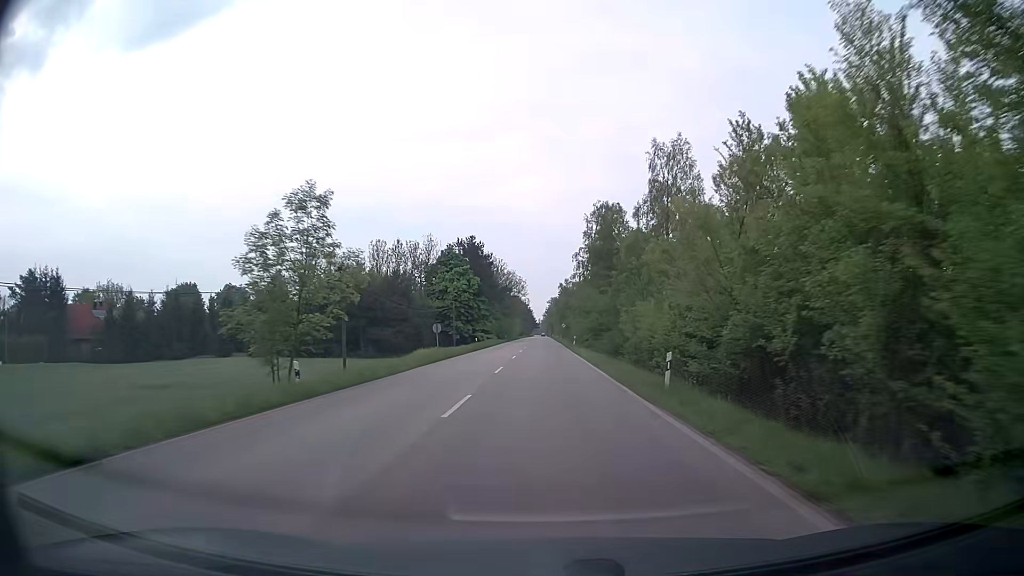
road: secondary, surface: asphalt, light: Day
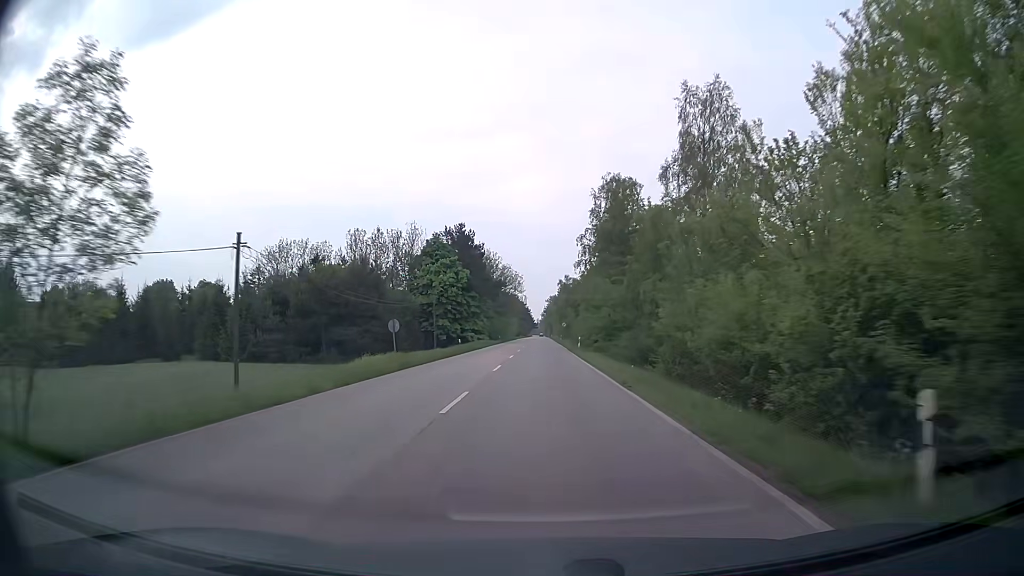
(0.0, +11.7) m; 0°
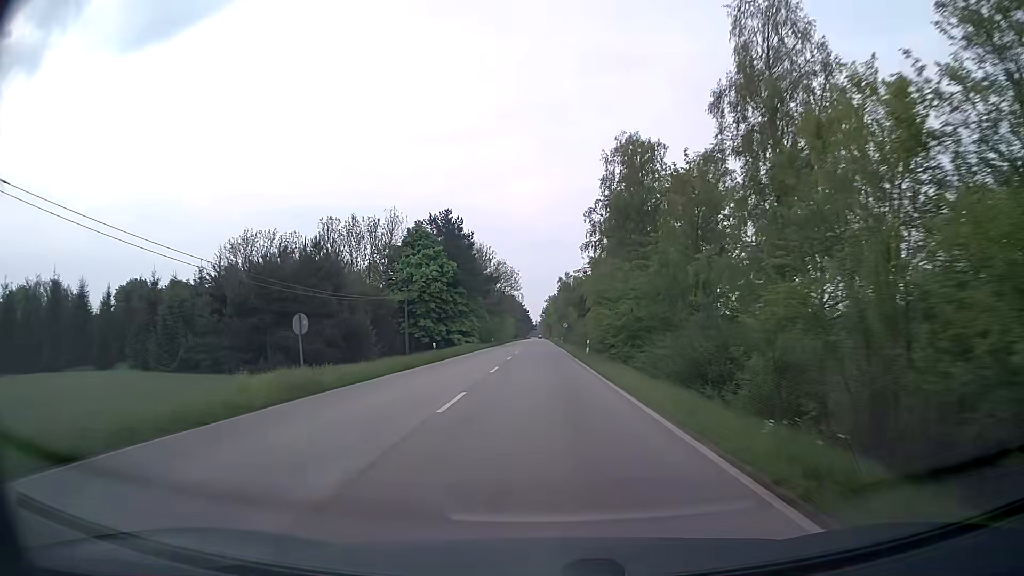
(0.0, +11.8) m; 0°
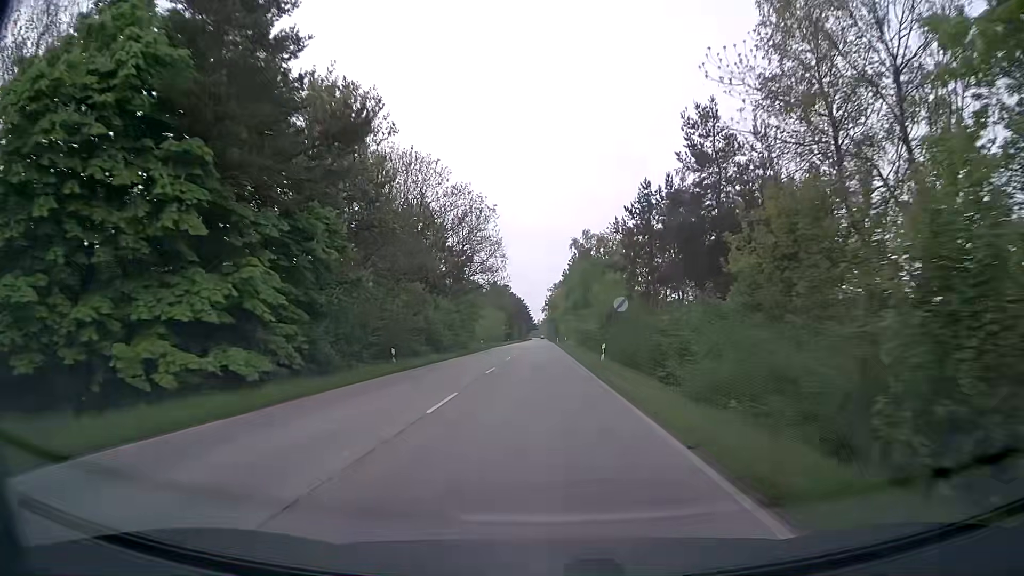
(-0.3, +60.0) m; 0°
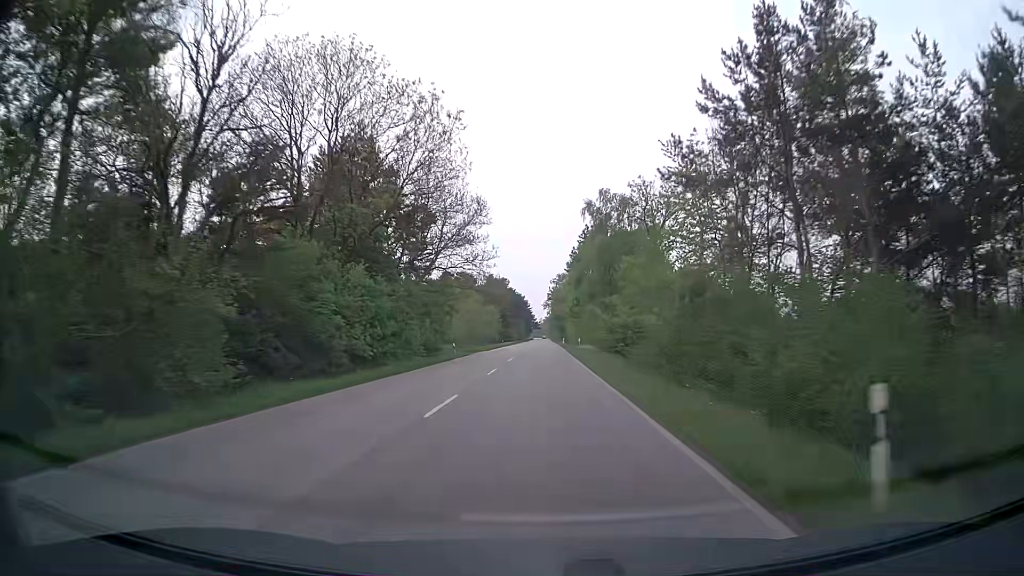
(-0.1, +24.5) m; 0°
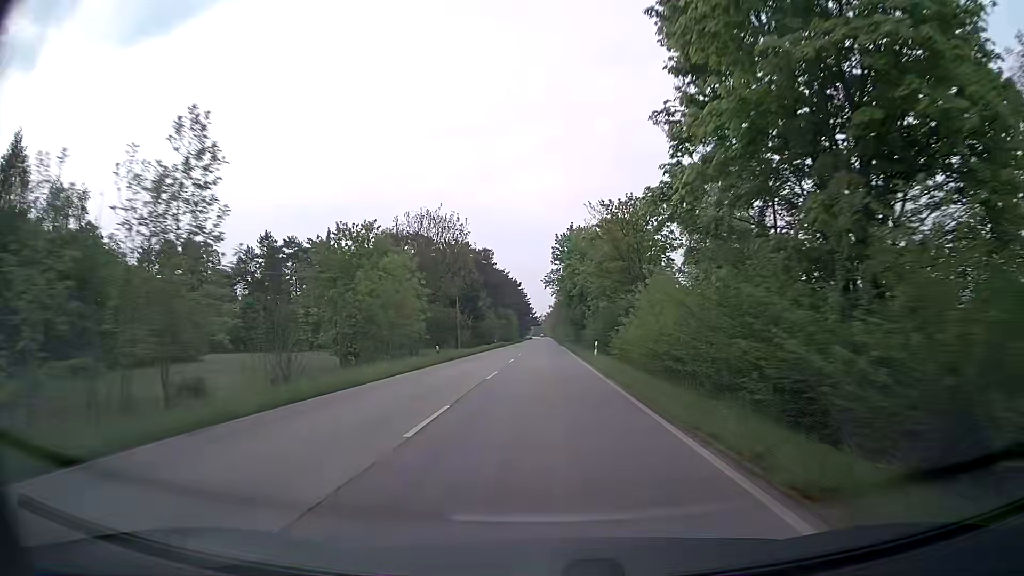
(0.0, +62.5) m; 0°
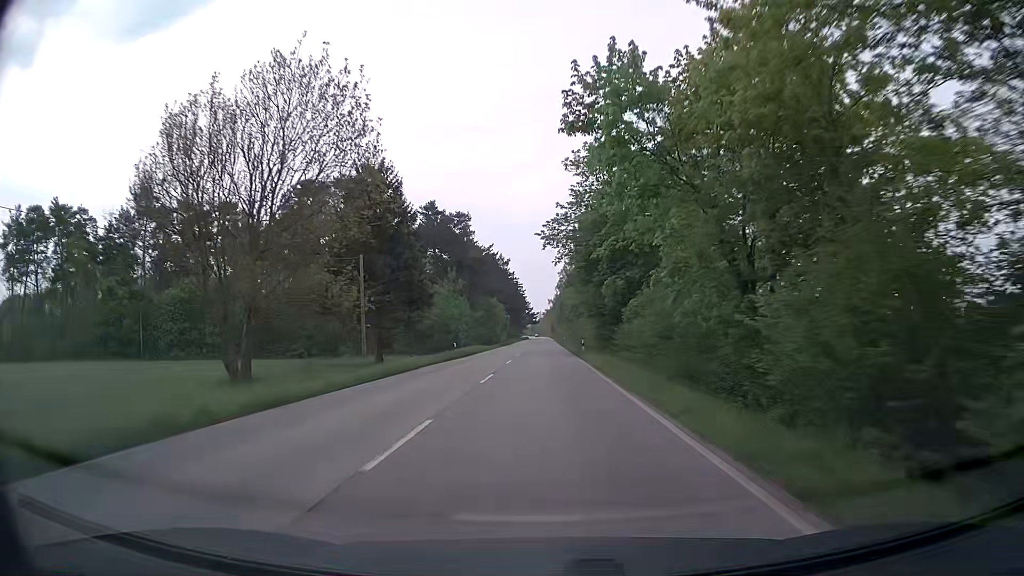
(+0.3, +38.3) m; 0°
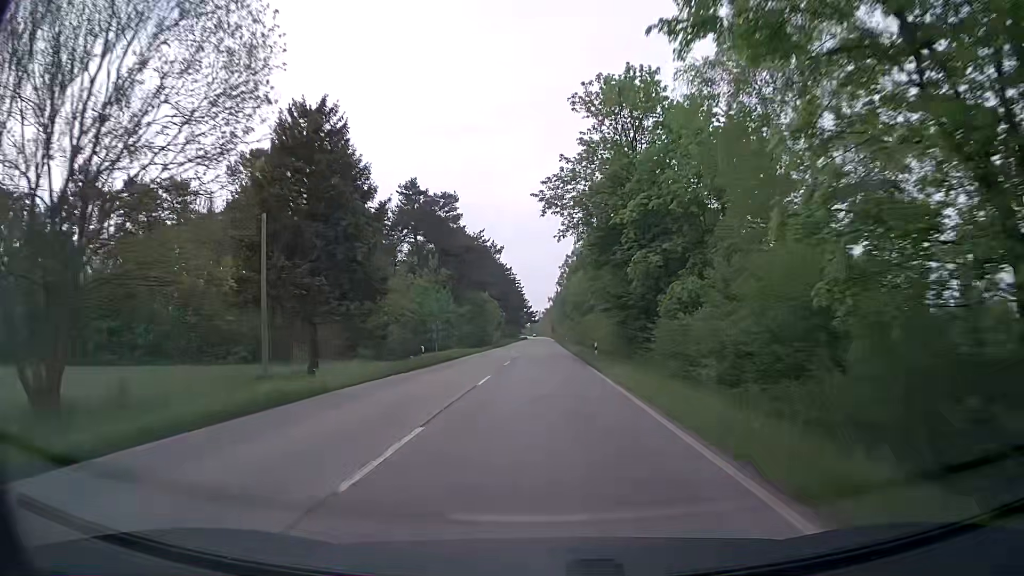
(0.0, +12.9) m; 0°
(0, +10) (0, +20) (0, +30) (0, +40) (0, +50) (+1, +60) (+1, +70) (+1, +80) (+1, +90) (+1, +100) m
